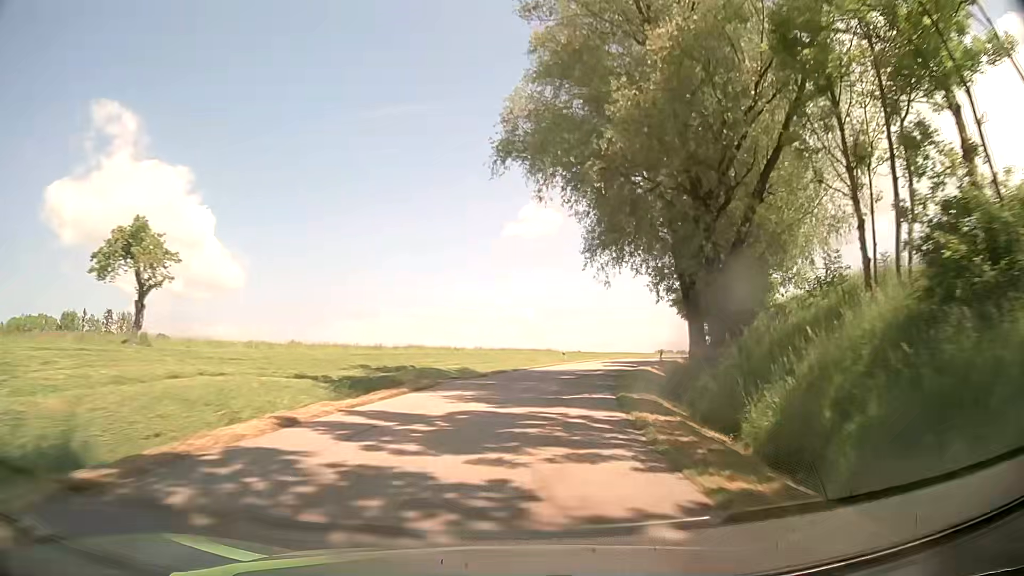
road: tertiary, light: Day
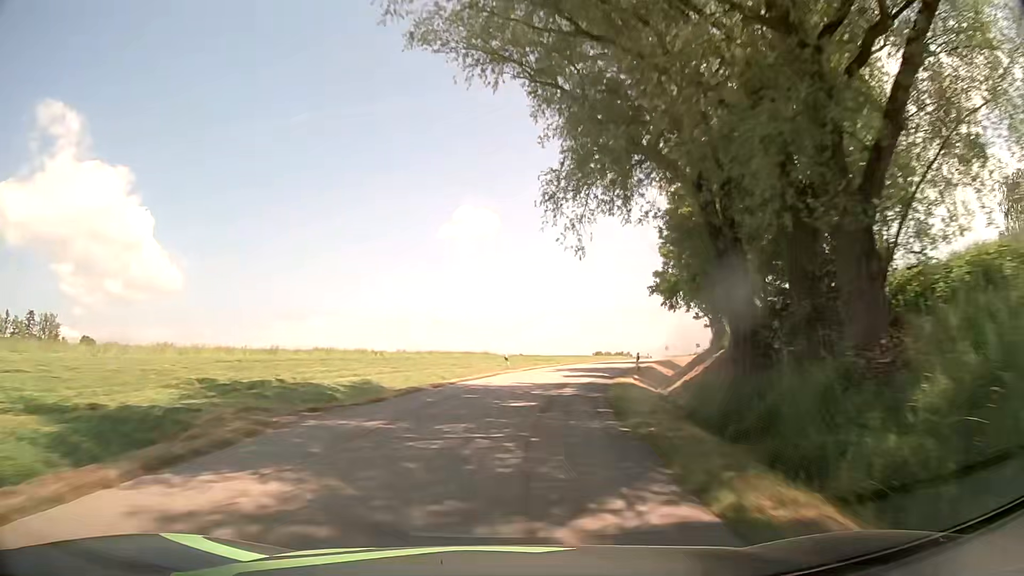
(+0.6, +11.9) m; +5°
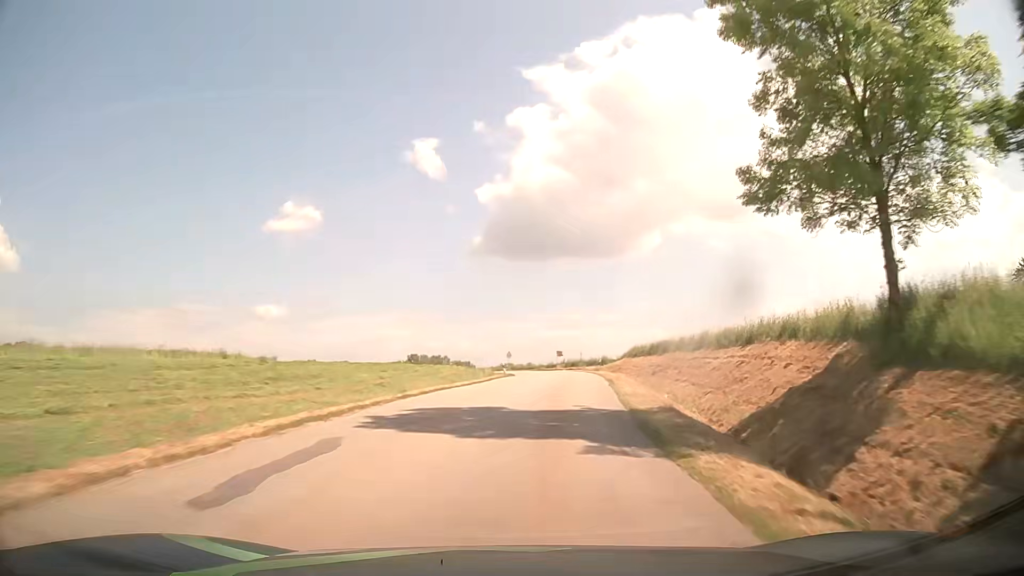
(+4.6, +35.0) m; +15°
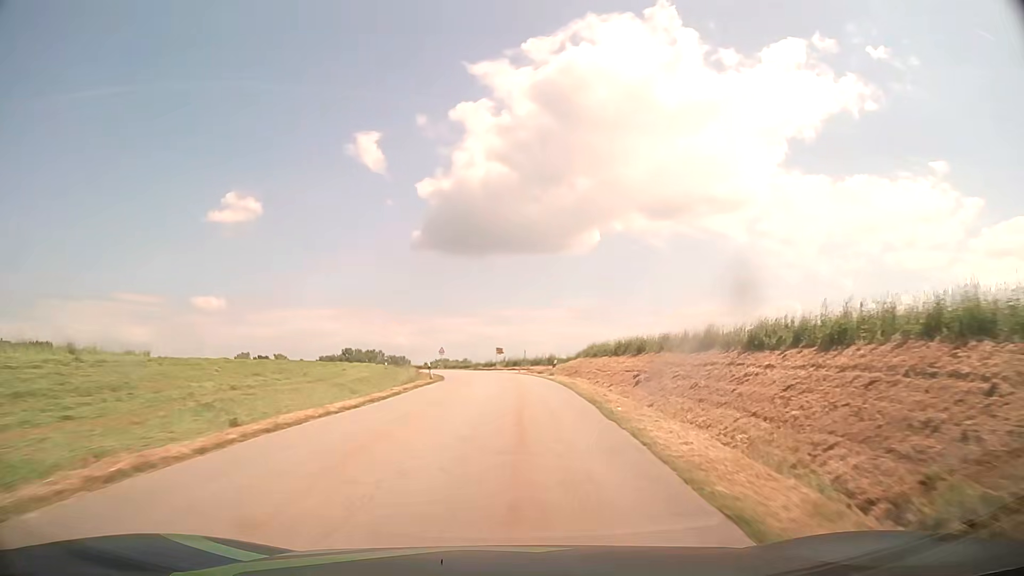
(+0.6, +11.6) m; +6°
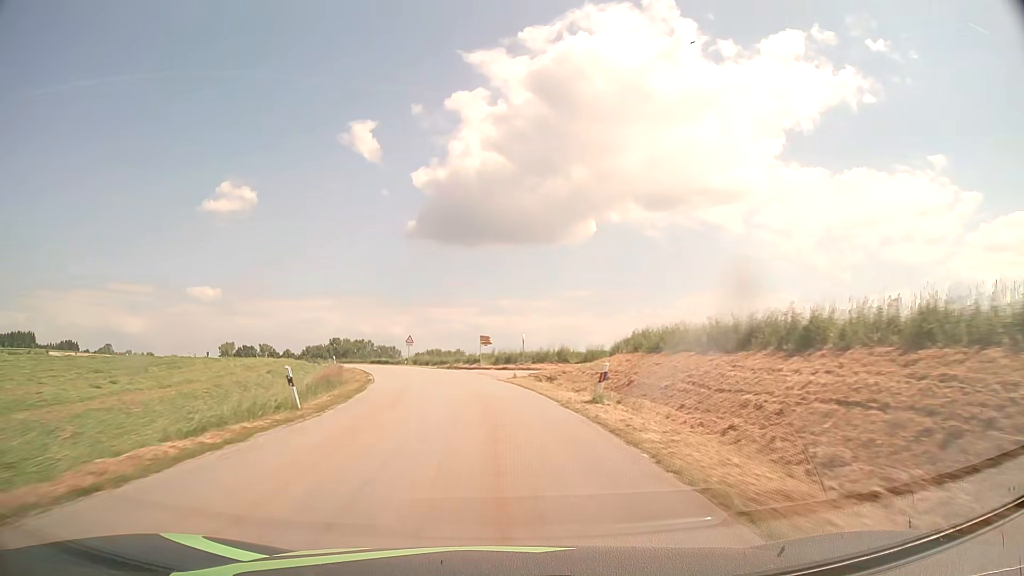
(+0.7, +23.5) m; +1°
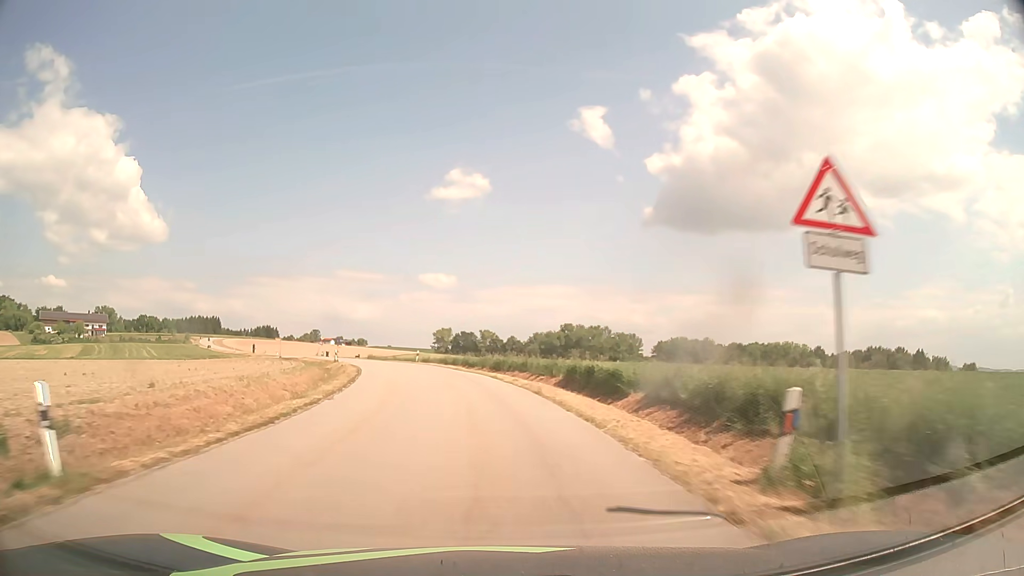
(-10.1, +60.0) m; -20°
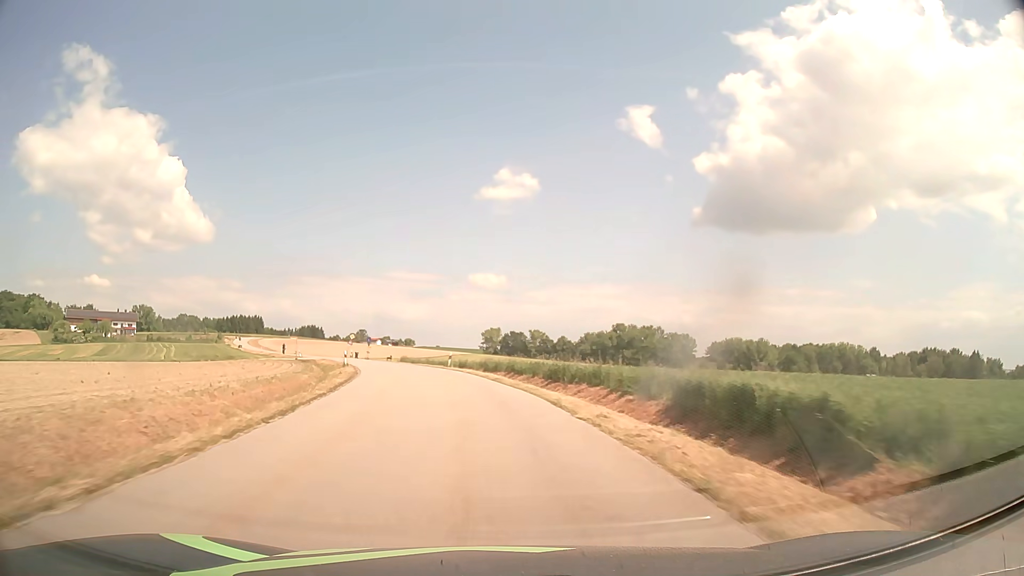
(-0.4, +12.4) m; -4°
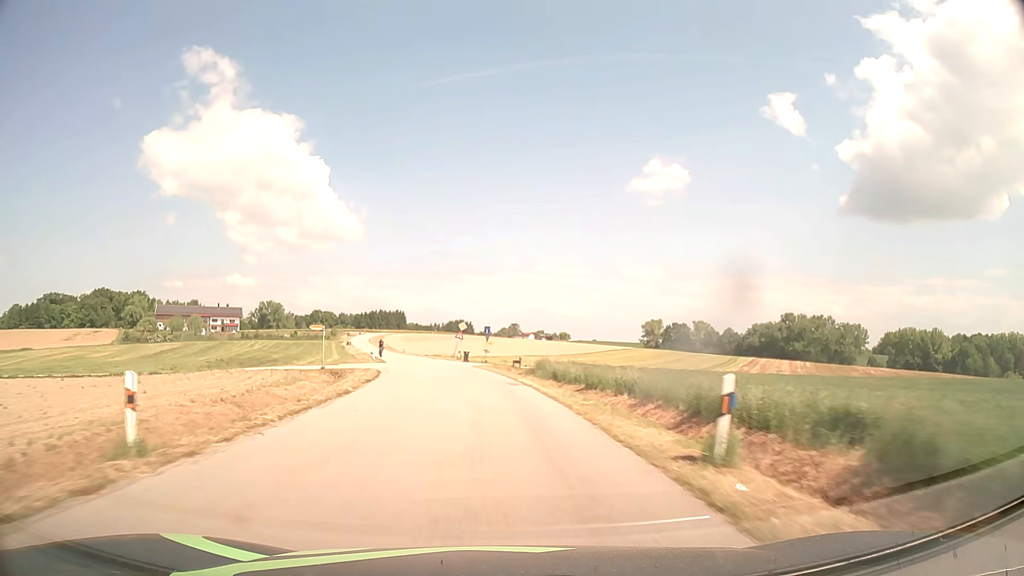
(-4.2, +37.1) m; -13°
(0, +10) (-1, +20) (-2, +30) (-3, +40) (-5, +50) (-7, +59) (-9, +69) (-12, +79) (-14, +89) (-17, +98) m
